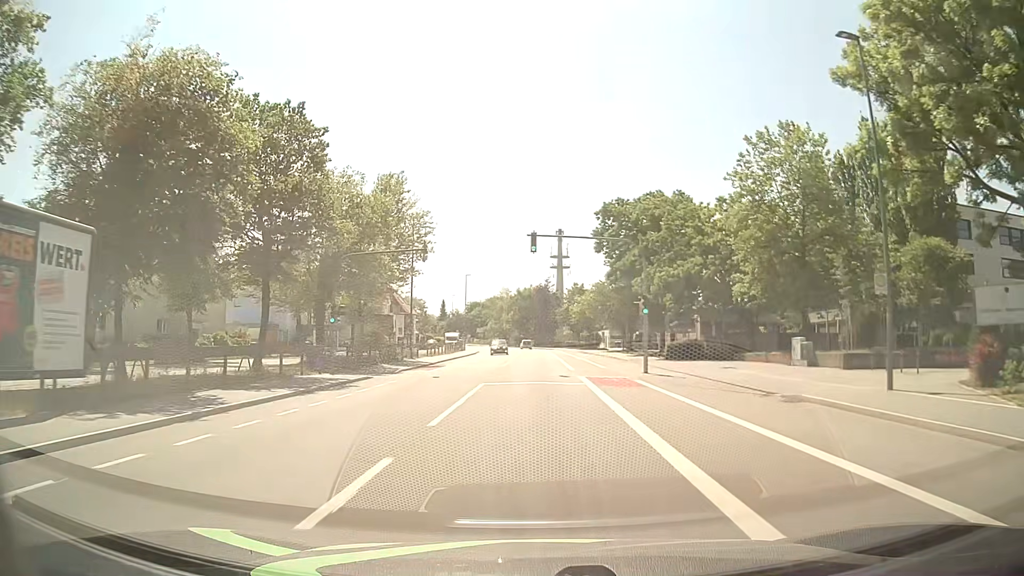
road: tertiary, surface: asphalt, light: Day
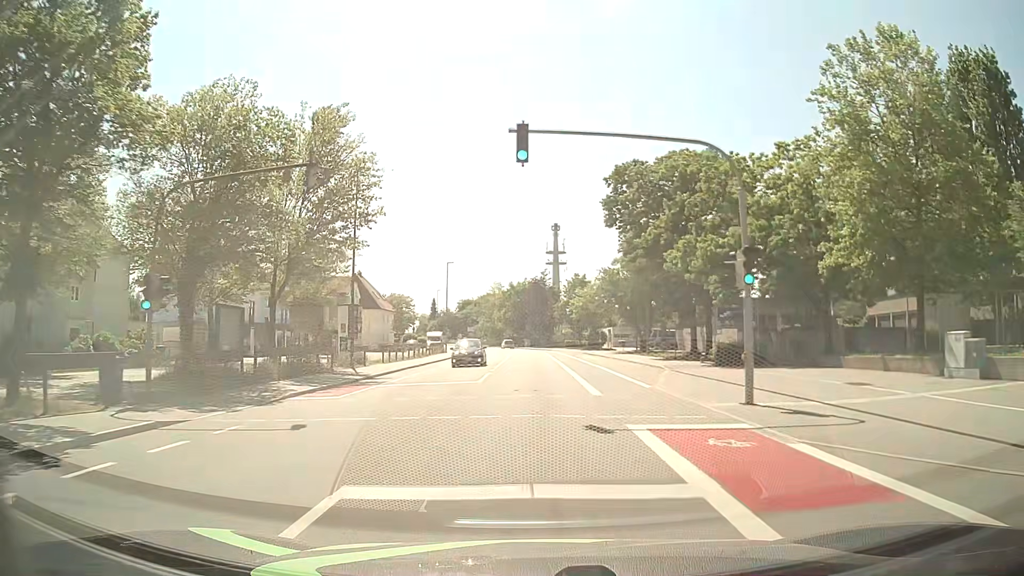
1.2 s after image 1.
(+0.1, +14.8) m; +1°
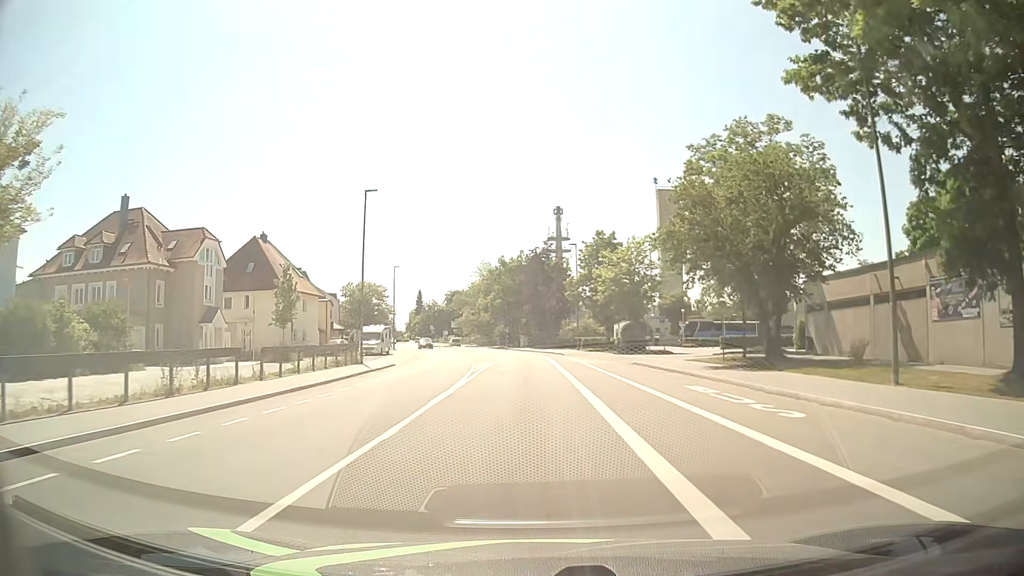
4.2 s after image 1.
(-0.1, +37.5) m; 0°
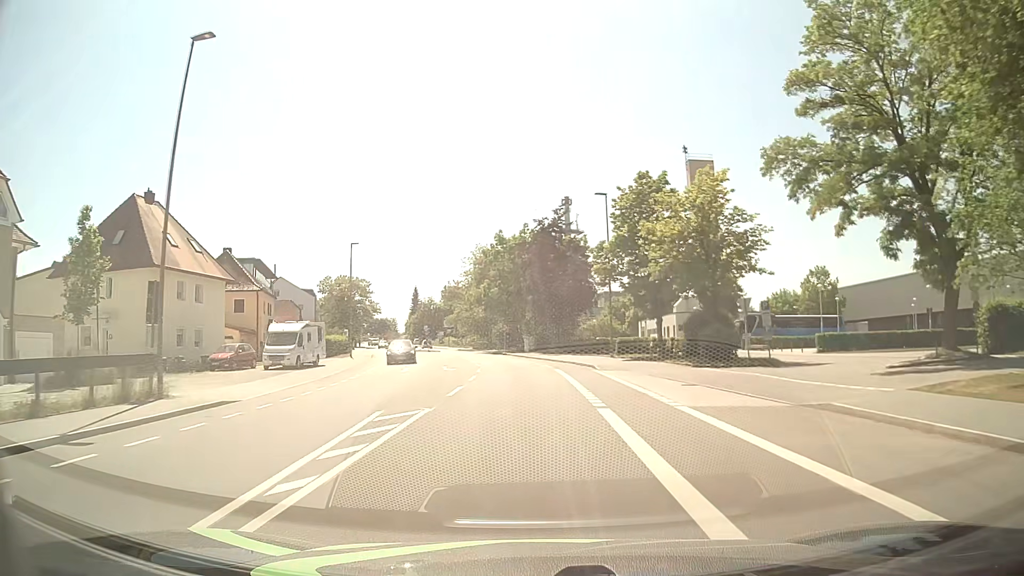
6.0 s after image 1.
(-0.1, +22.9) m; -1°
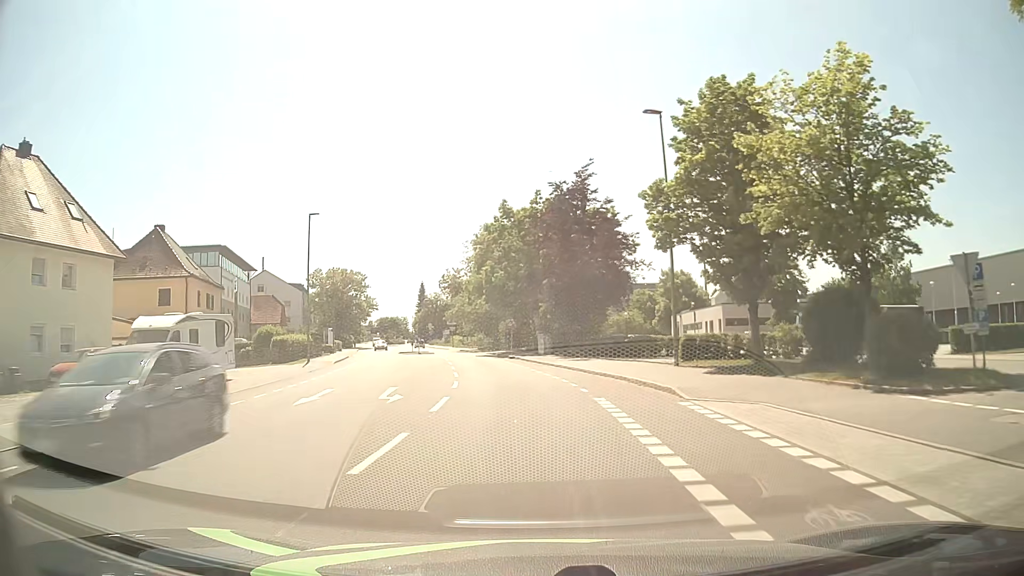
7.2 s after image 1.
(-0.1, +15.3) m; -1°
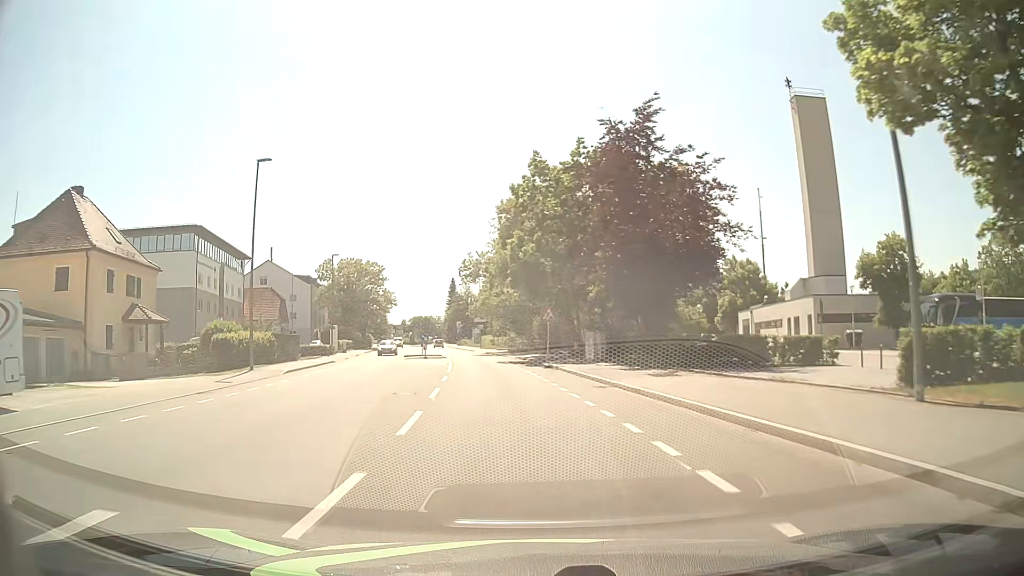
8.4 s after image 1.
(-0.4, +15.2) m; -3°
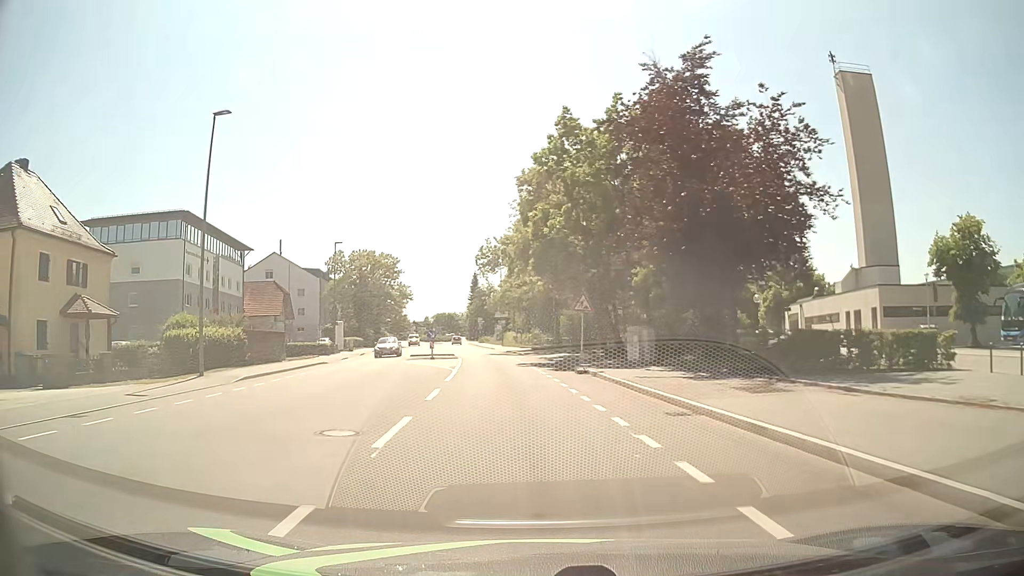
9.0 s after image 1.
(-0.2, +7.5) m; -2°
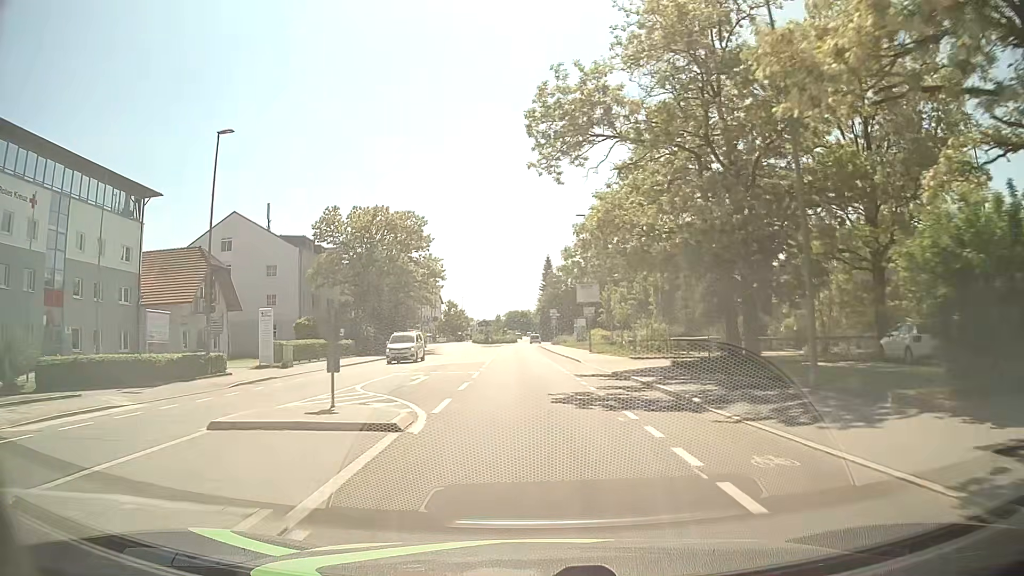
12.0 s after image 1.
(-2.6, +37.1) m; -7°
(0, +10) (0, +20) (-1, +30) (-1, +40) (-1, +50) (-2, +60) (-2, +70) (-2, +80) (-2, +90) (0, +100) m
